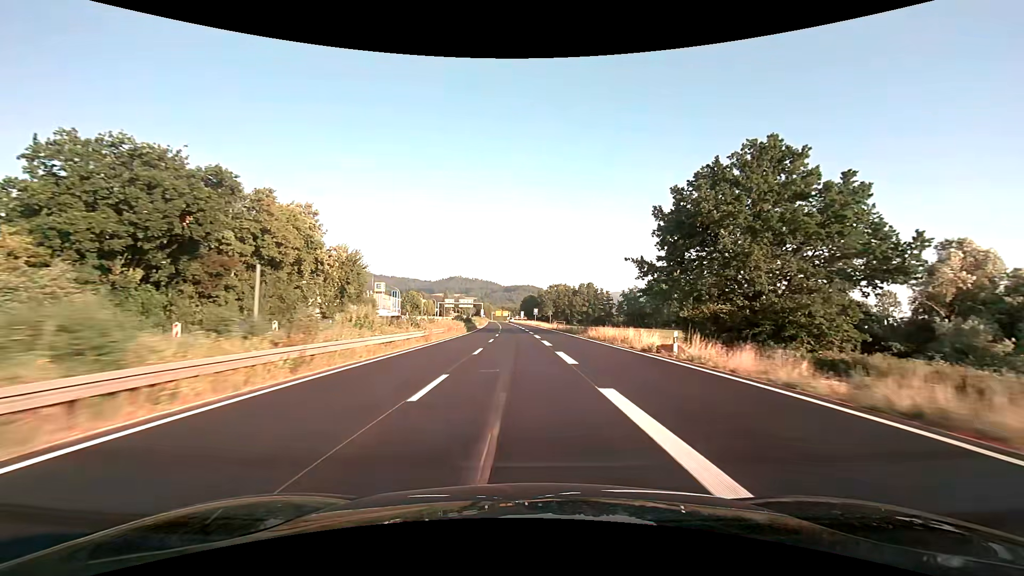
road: trunk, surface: asphalt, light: Day
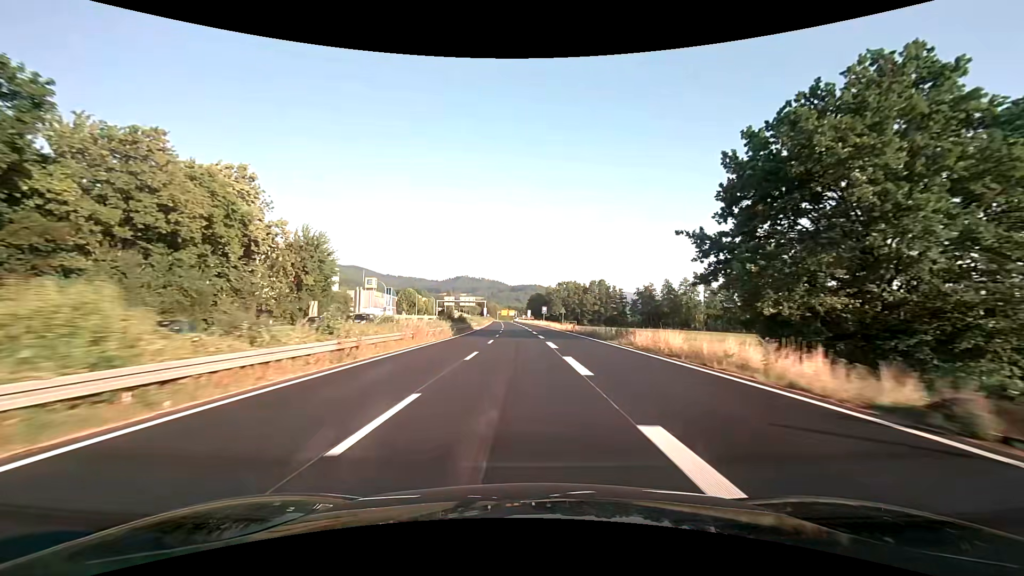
(-0.1, +15.4) m; -1°
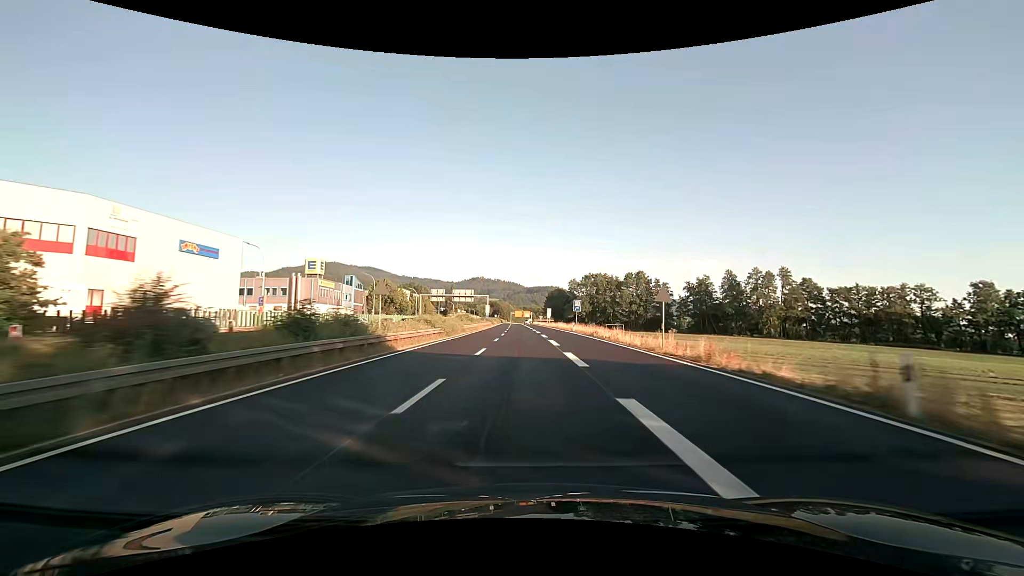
(-0.8, +46.0) m; -2°
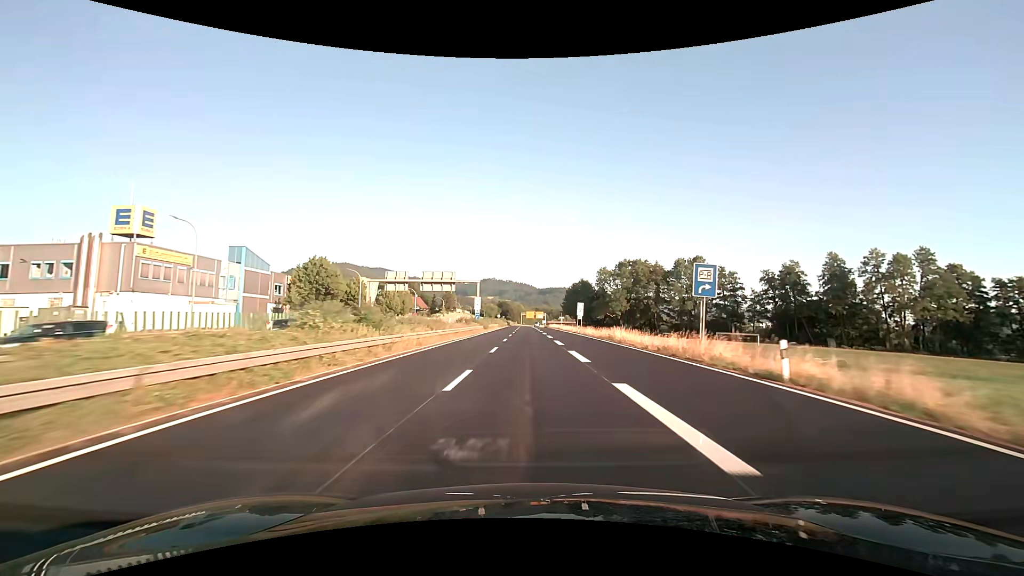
(-0.7, +45.7) m; -2°
(0, +10) (0, +20) (0, +30) (0, +40) (0, +50) (0, +60) (0, +70) (-1, +80) (-1, +90) (-1, +100) m
